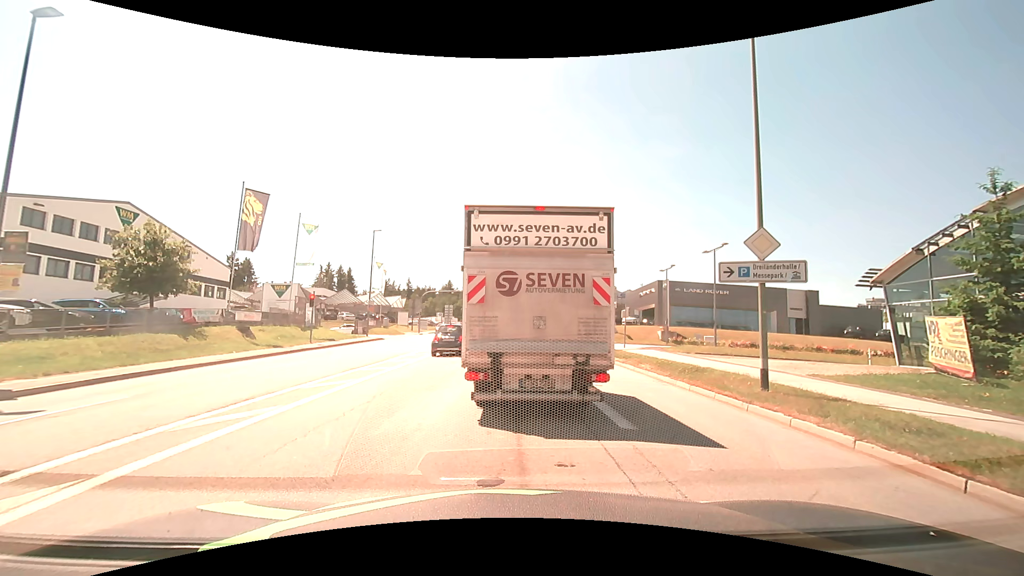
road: tertiary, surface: asphalt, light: Day
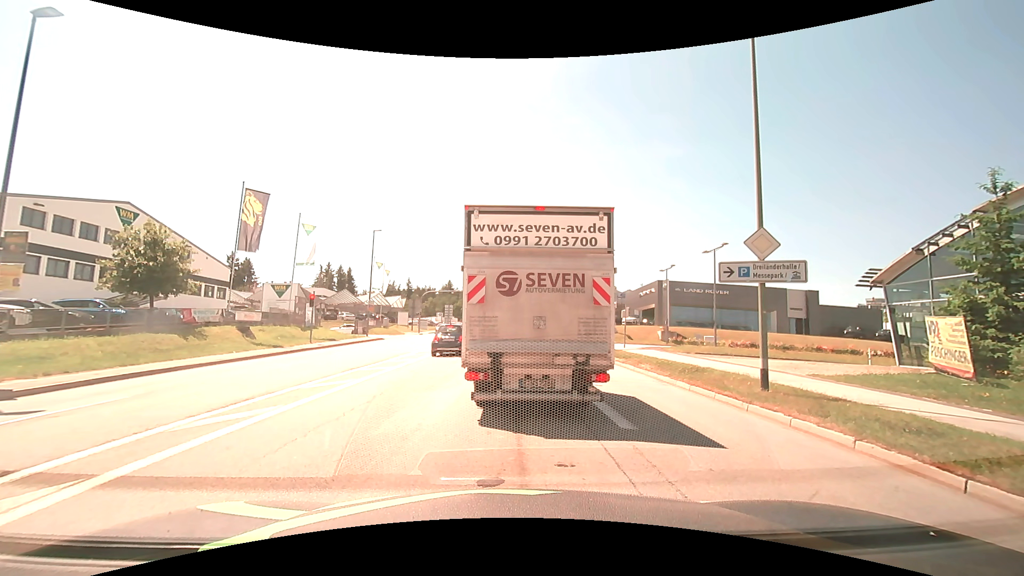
(0.0, 0.0) m; 0°
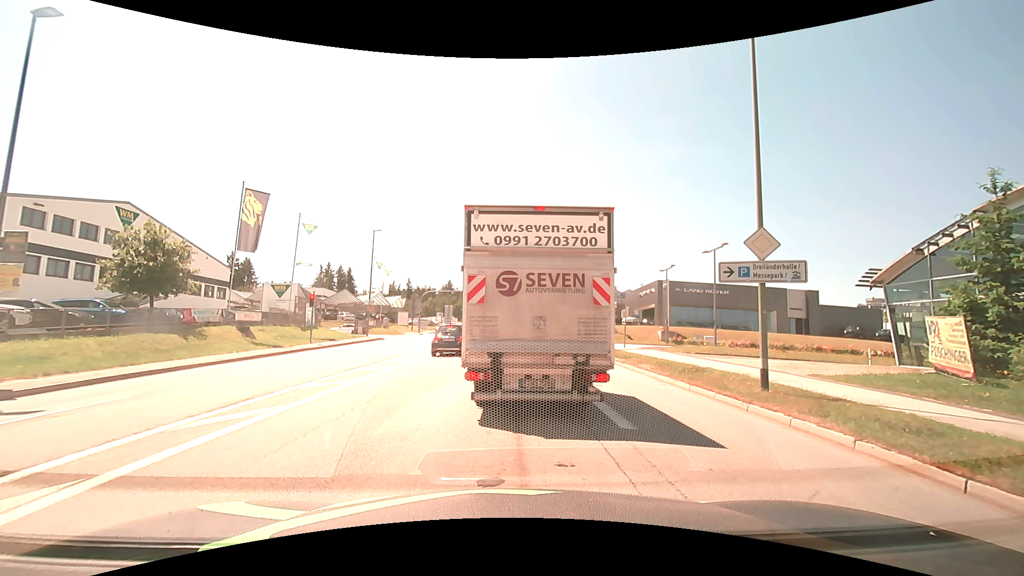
(0.0, 0.0) m; 0°
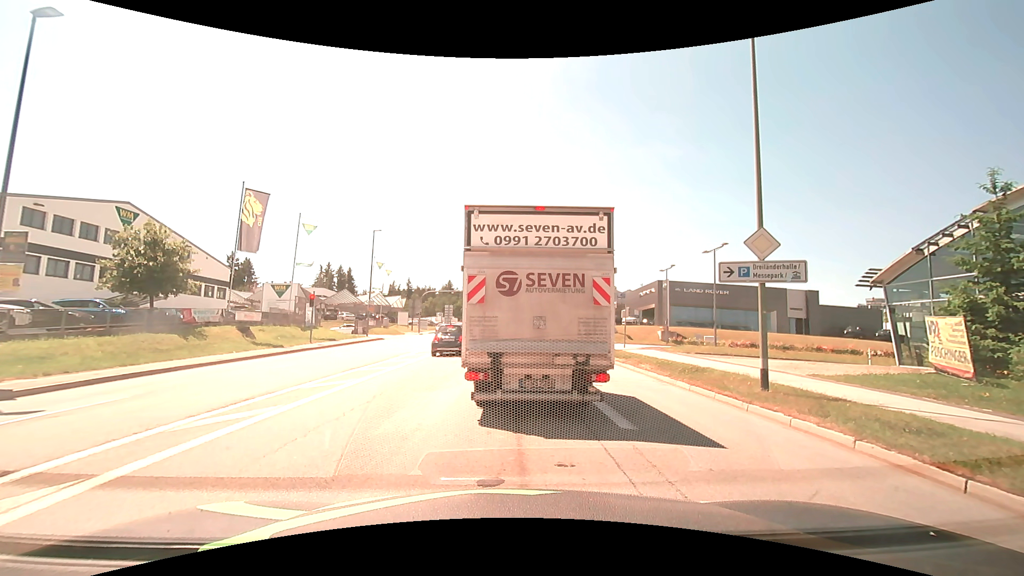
(0.0, 0.0) m; 0°
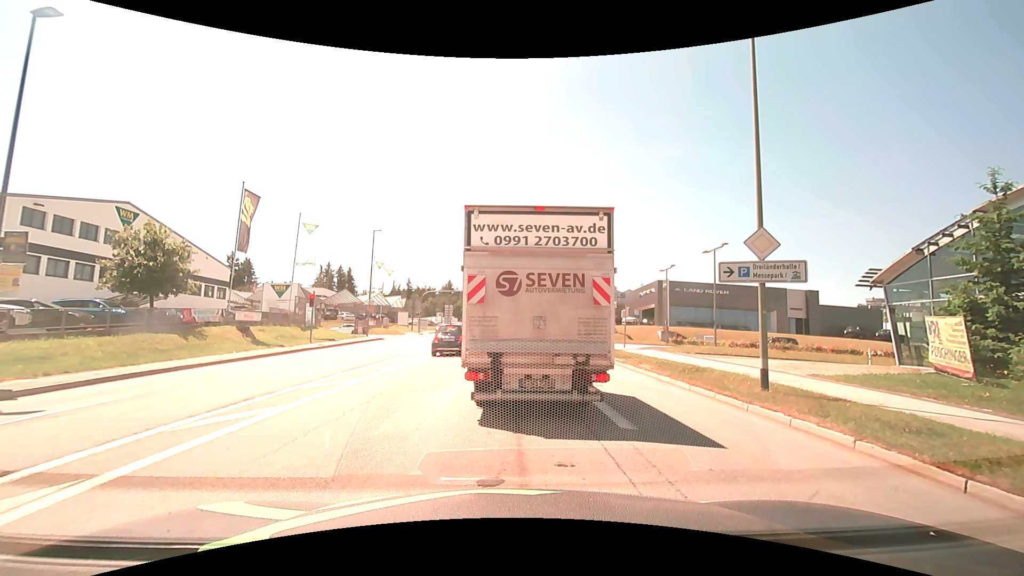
(0.0, 0.0) m; 0°
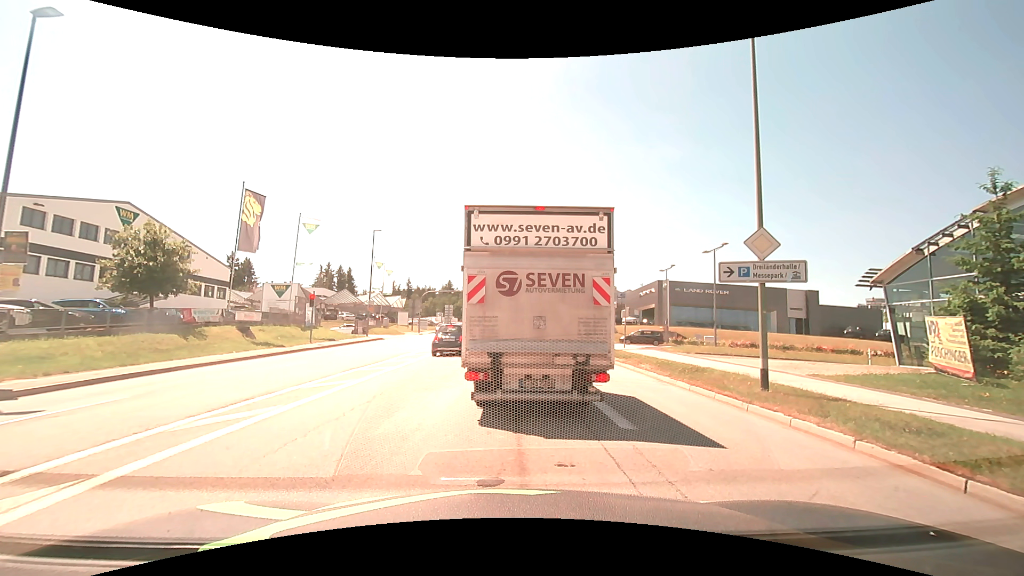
(0.0, 0.0) m; 0°
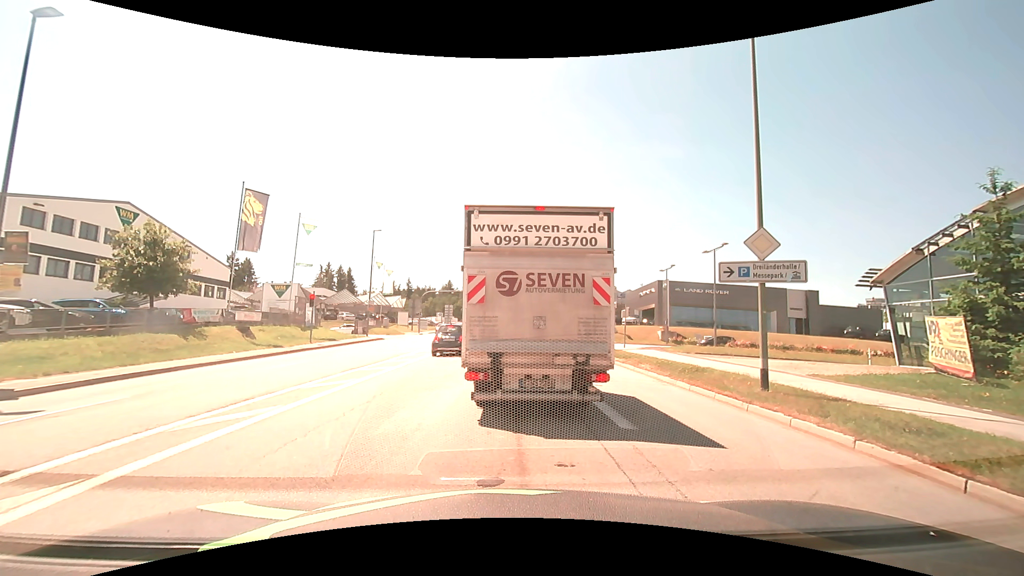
(0.0, 0.0) m; 0°
